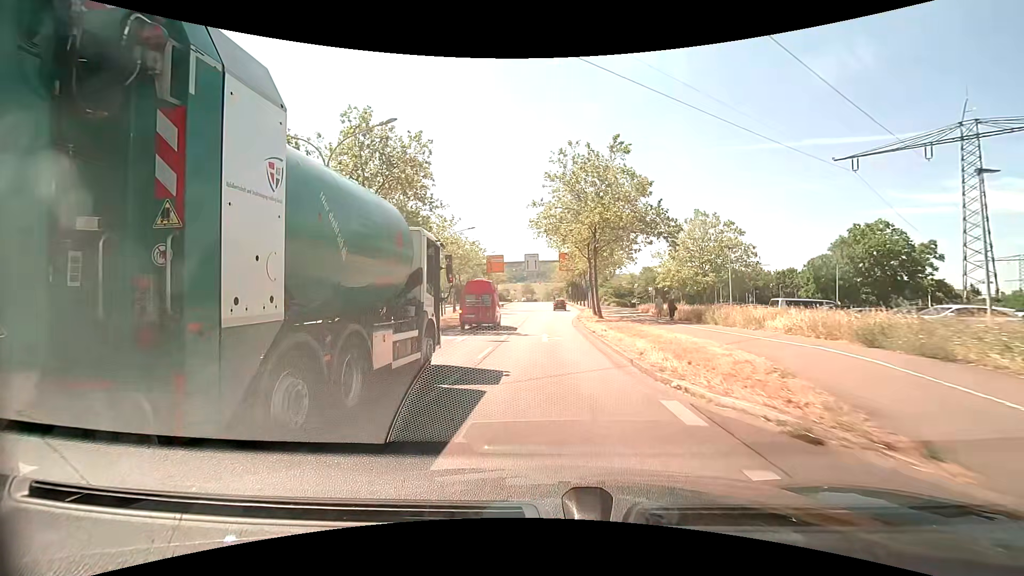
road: primary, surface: asphalt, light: Day
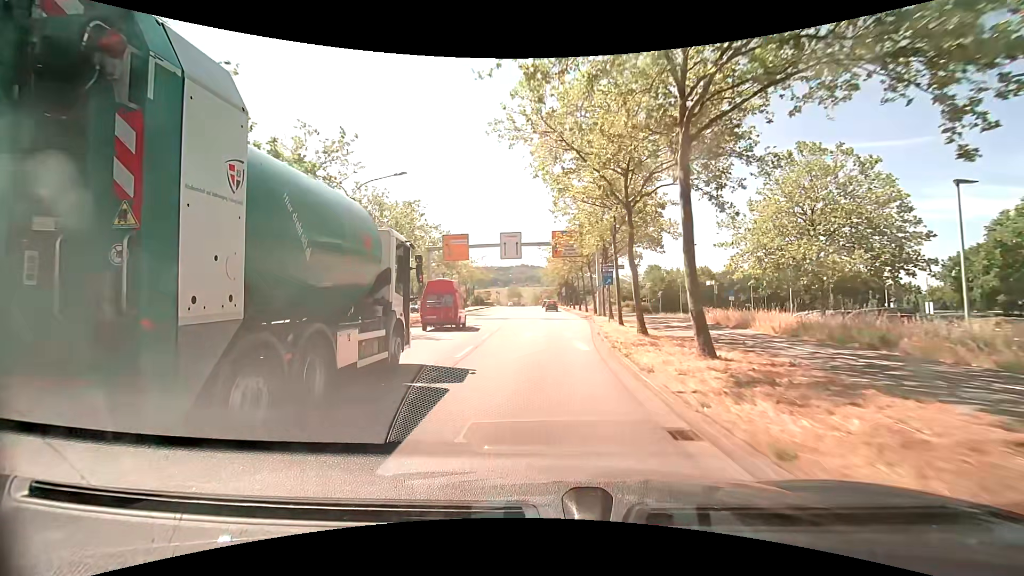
(+0.1, +23.9) m; +1°
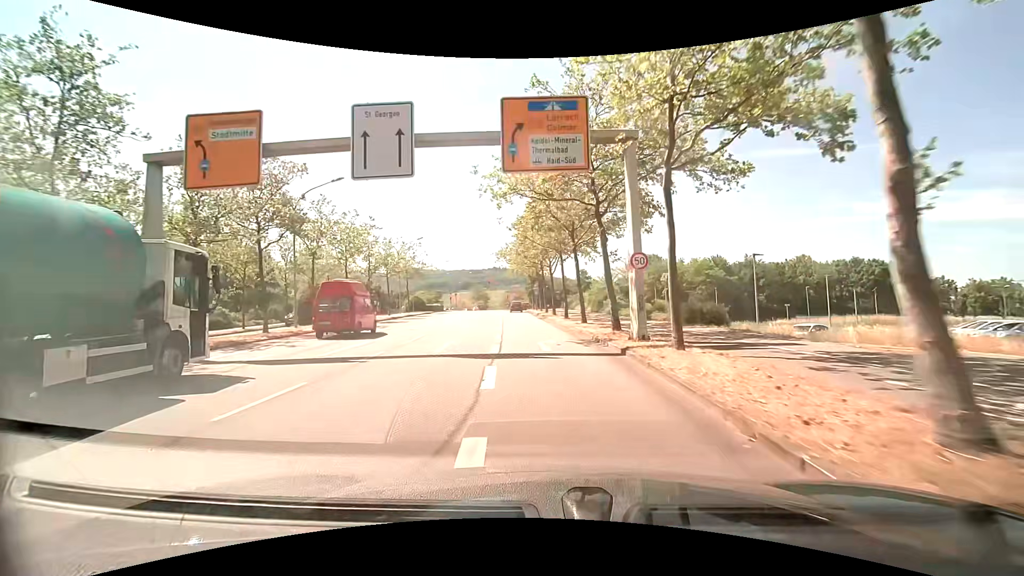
(+0.9, +30.3) m; +3°
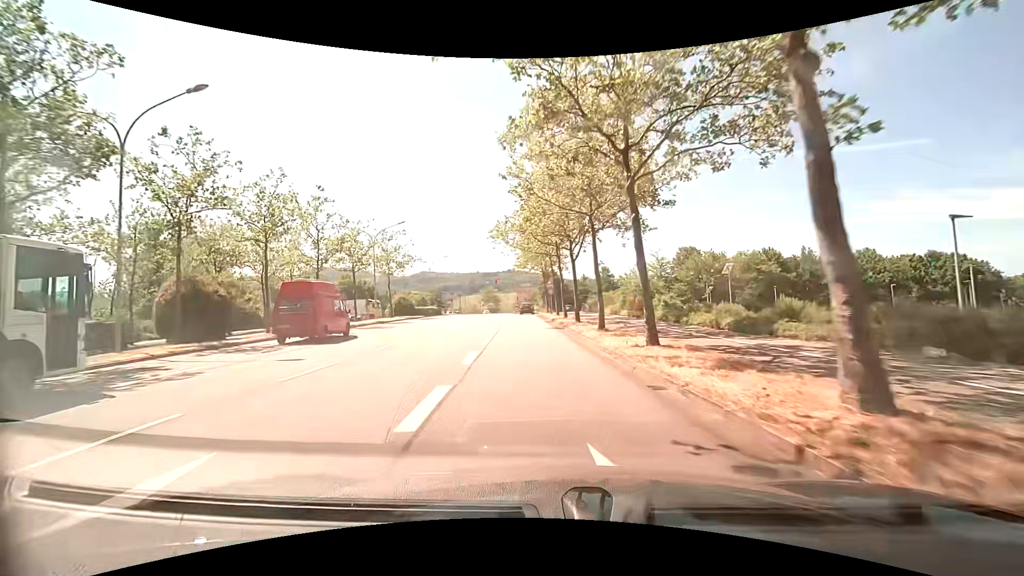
(-0.3, +14.8) m; -2°
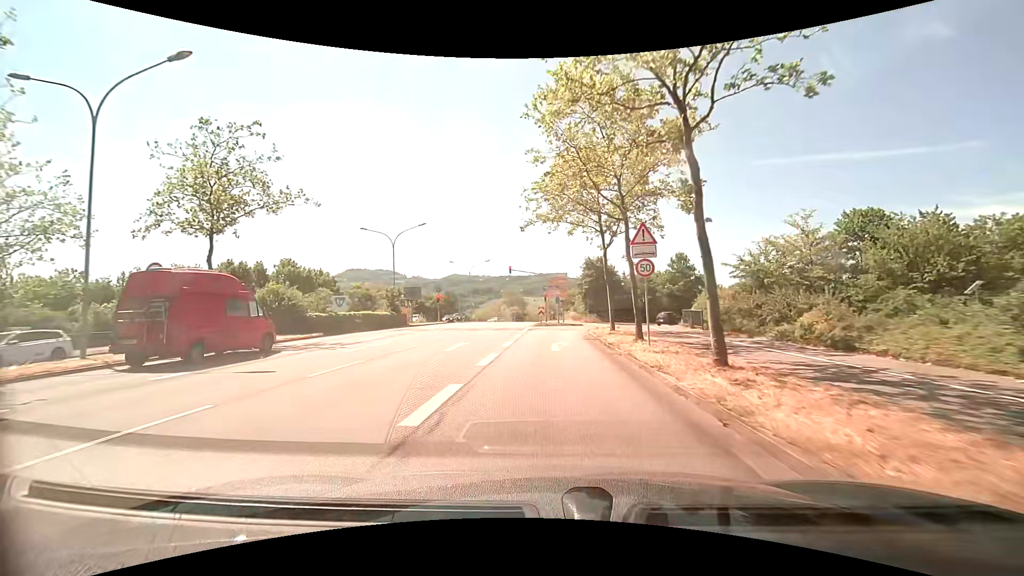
(-1.5, +35.7) m; -4°
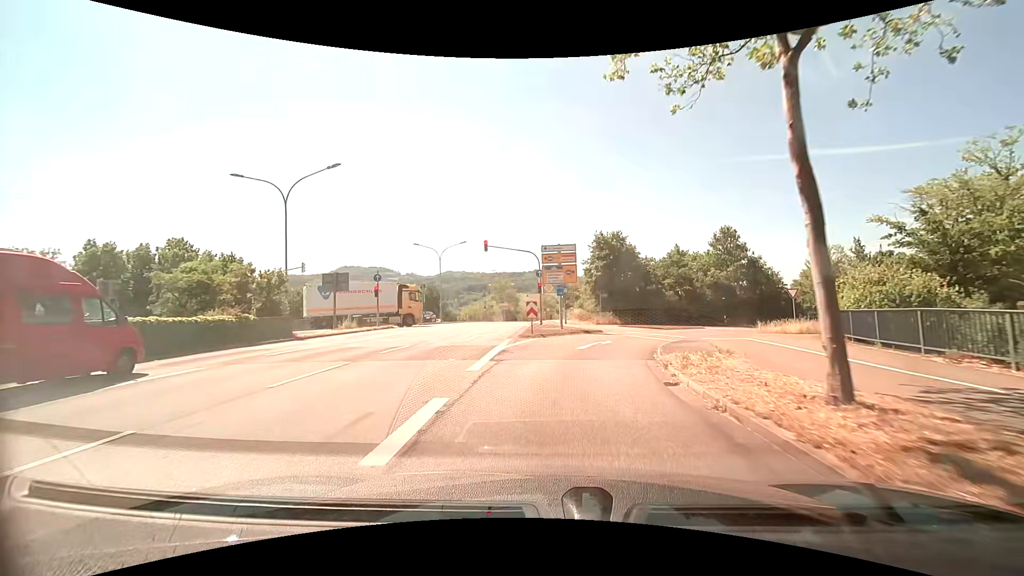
(0.0, +19.3) m; +1°
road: primary_link
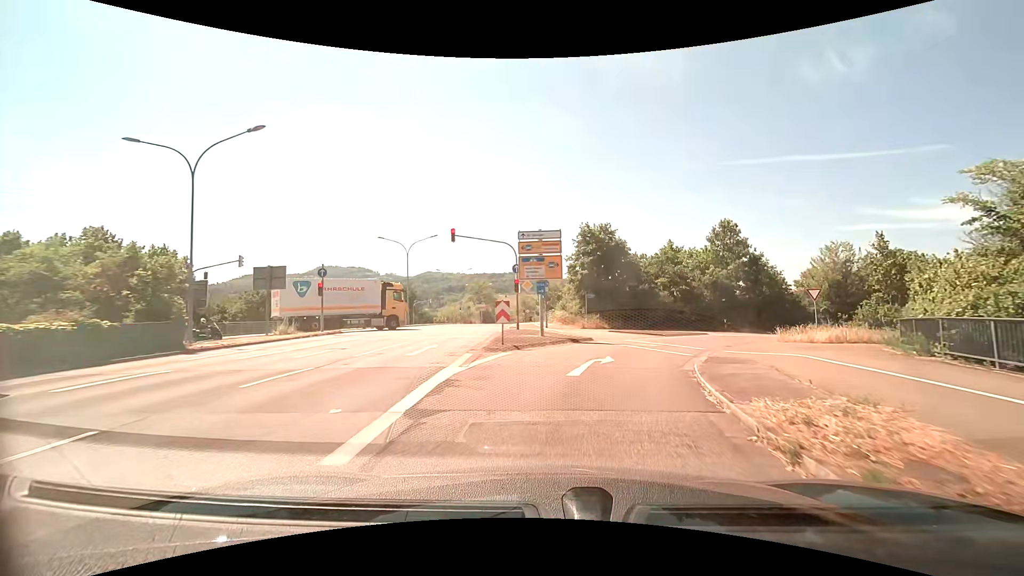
(+0.1, +5.9) m; +3°
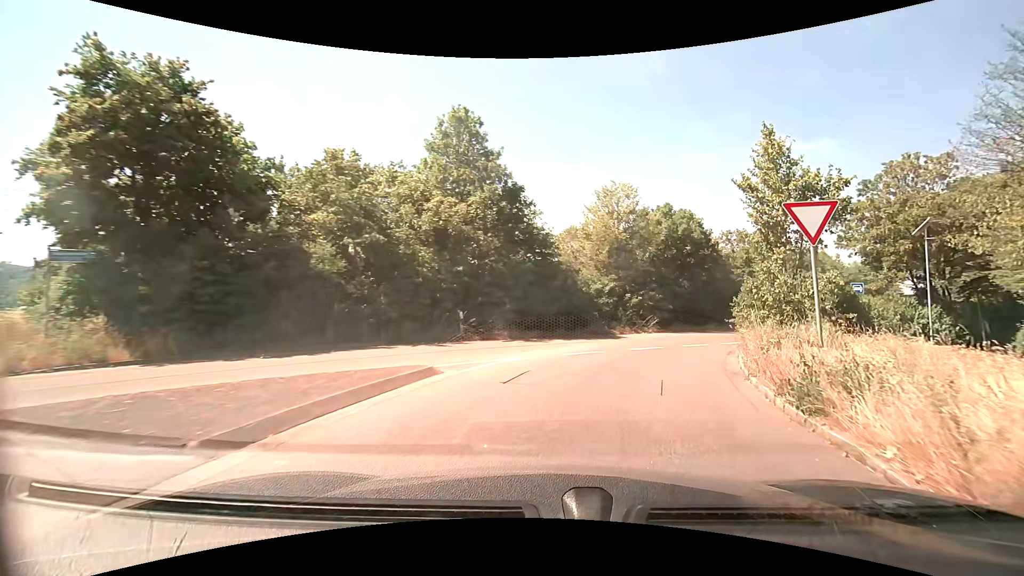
(+6.1, +25.6) m; +32°
